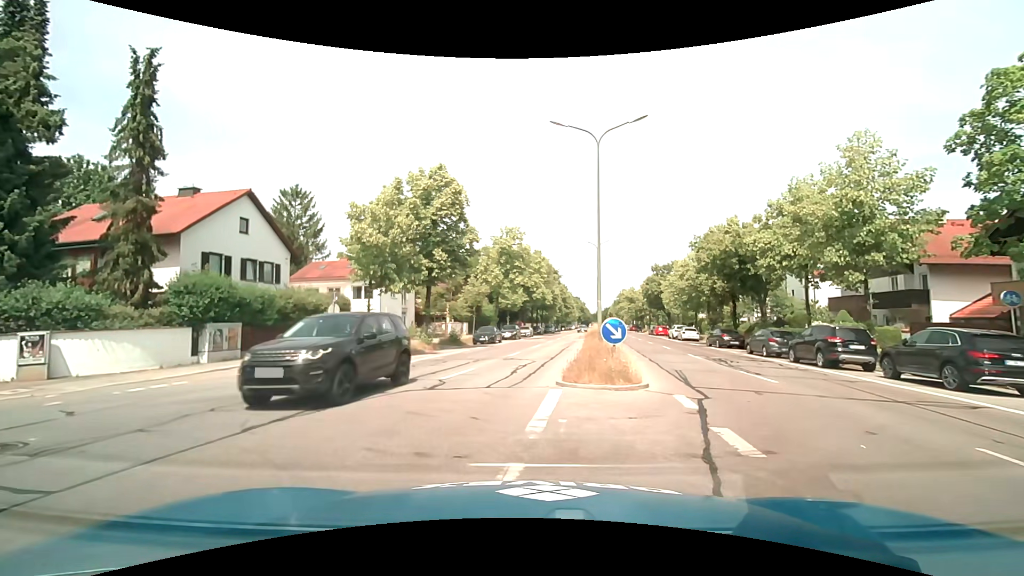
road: primary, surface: asphalt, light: Day
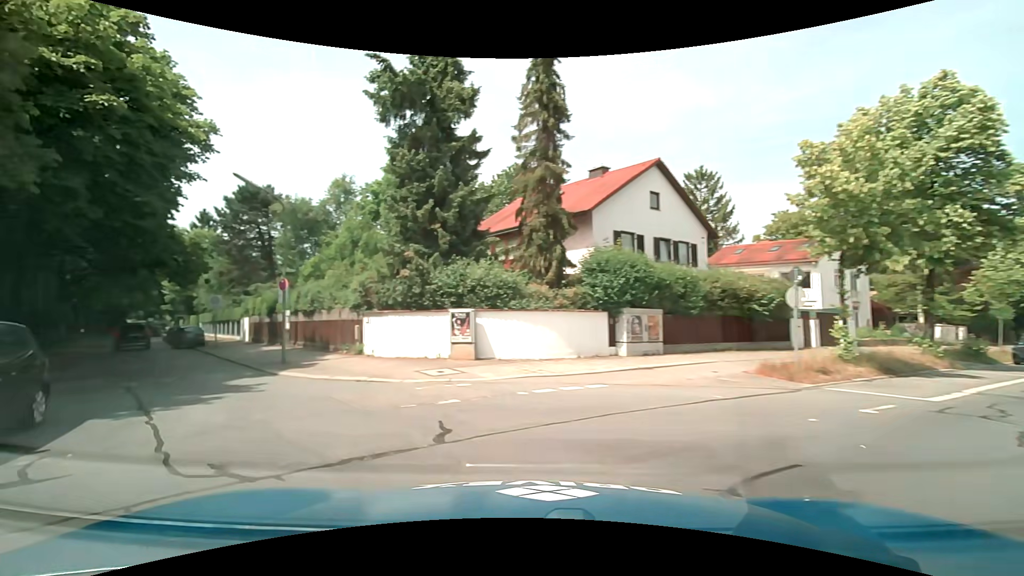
(-2.4, +6.7) m; -41°
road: residential
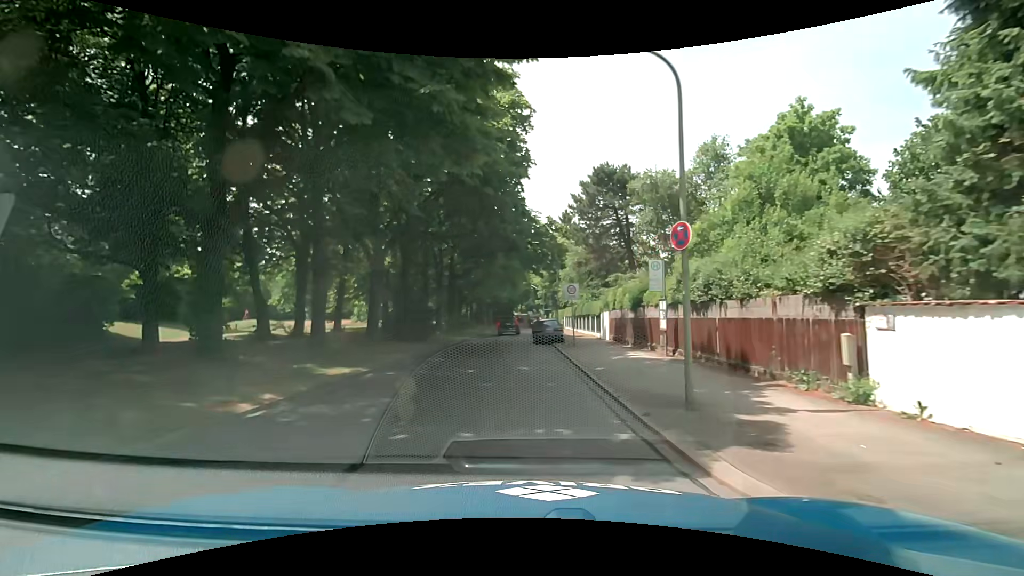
(-4.1, +9.1) m; -40°
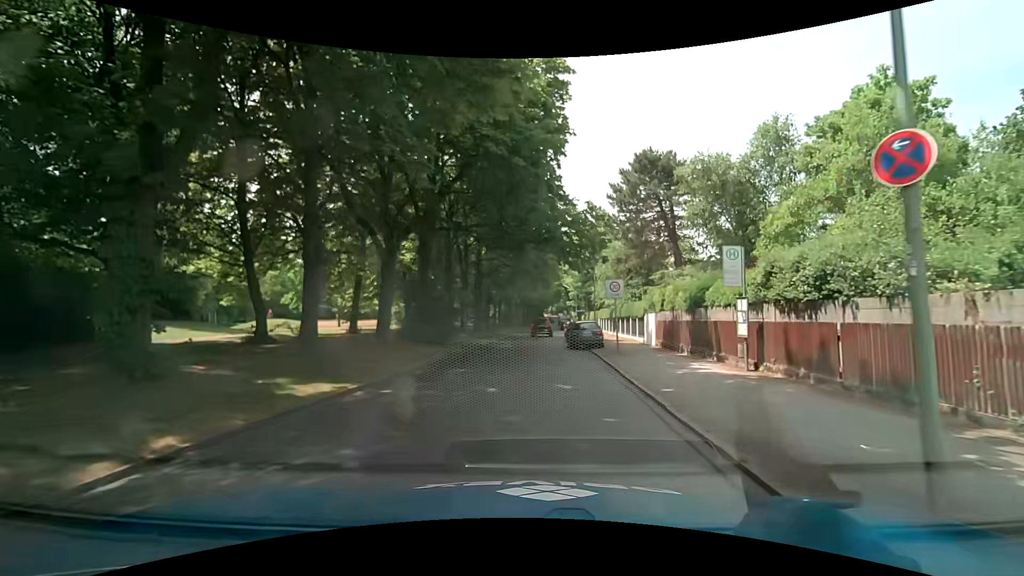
(-0.1, +3.6) m; -4°
(0, +10) (0, +20) (0, +30) (+1, +40) (+2, +50) (+3, +60) (+3, +70) (+4, +80) (+4, +90) (+5, +100) m
